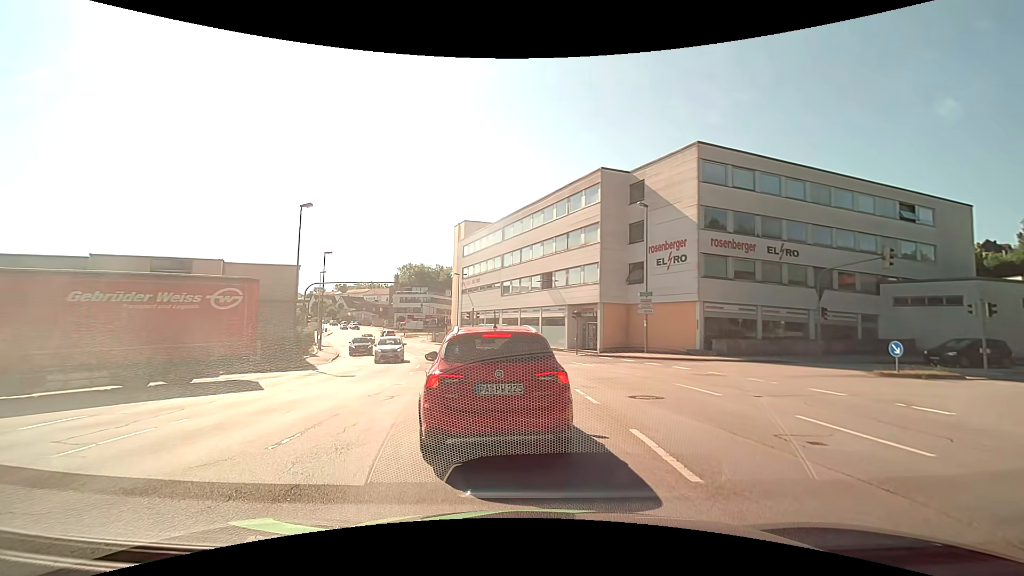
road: tertiary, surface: asphalt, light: Day
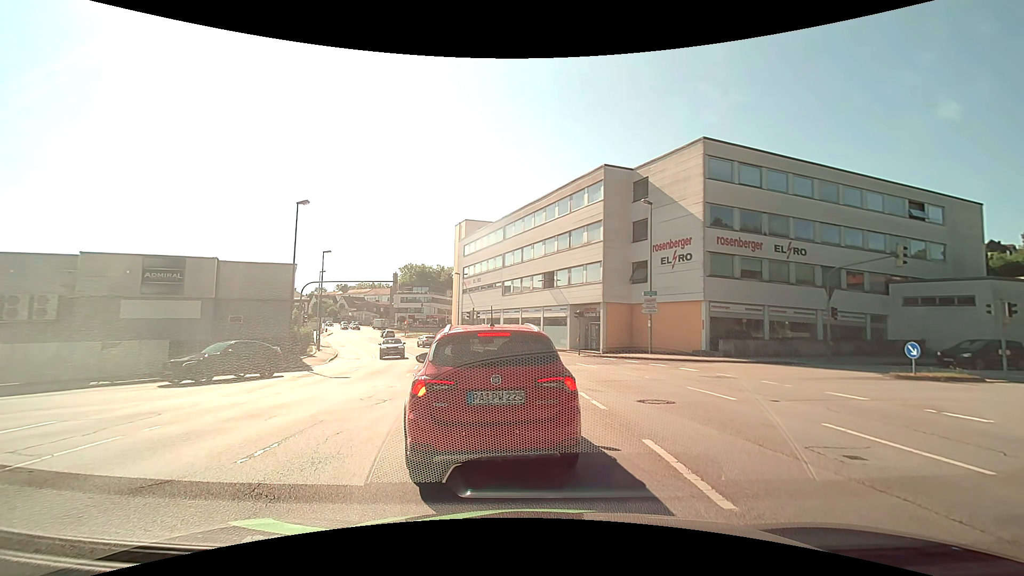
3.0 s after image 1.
(0.0, +0.8) m; 0°
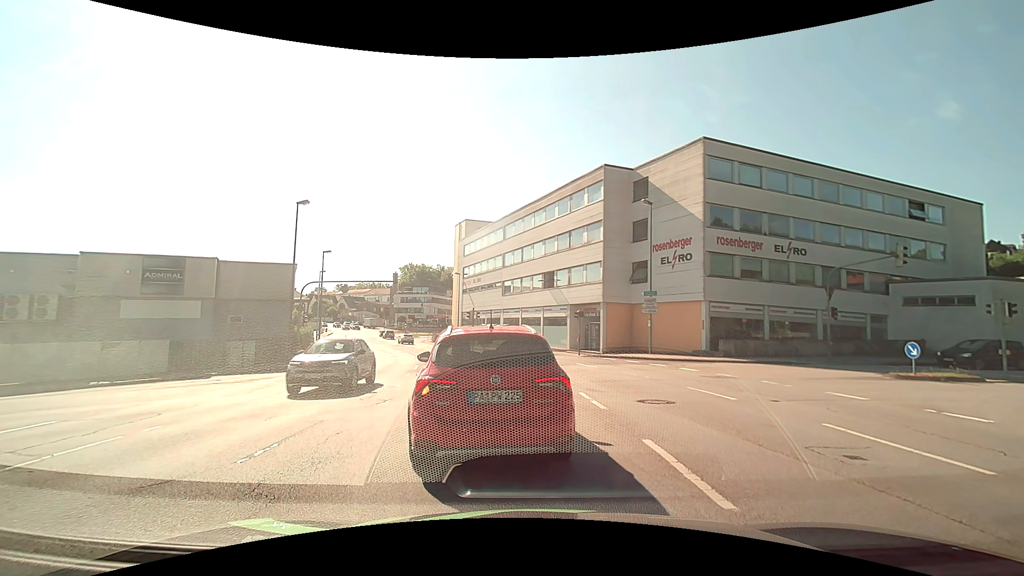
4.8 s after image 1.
(0.0, 0.0) m; 0°
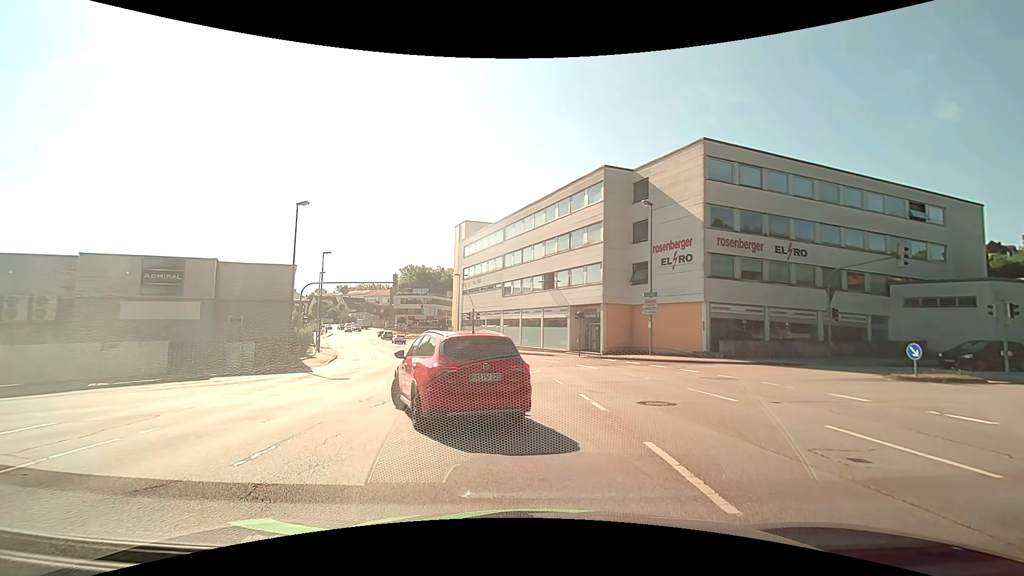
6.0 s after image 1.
(0.0, 0.0) m; 0°
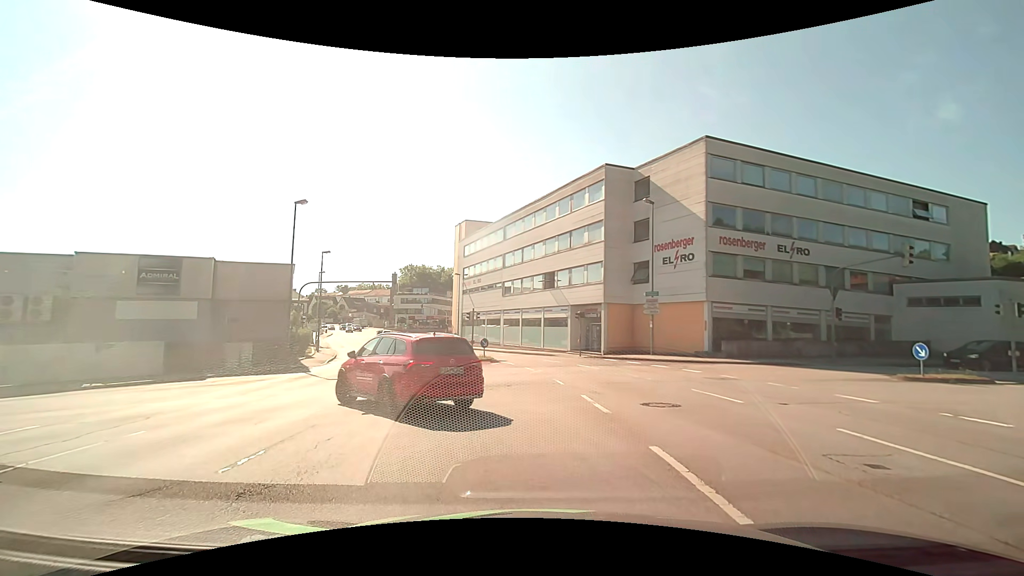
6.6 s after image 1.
(0.0, +0.3) m; 0°
(0, +10) (-4, +19) (-14, +18) (-23, +14) (-32, +9) (-41, +5) (-49, 0) (-58, -4) (-67, -9) (-76, -13) m
